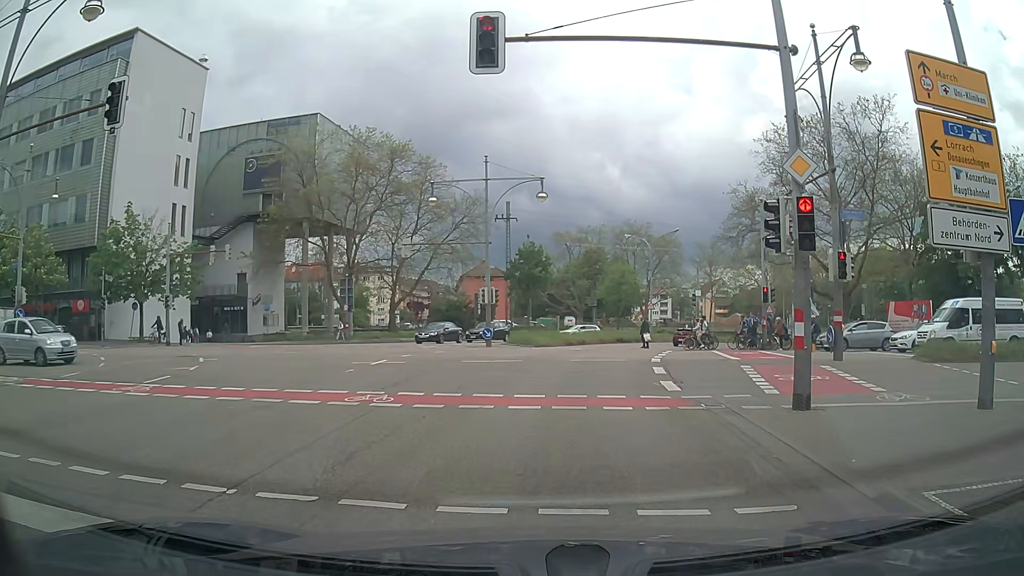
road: primary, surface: asphalt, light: Day
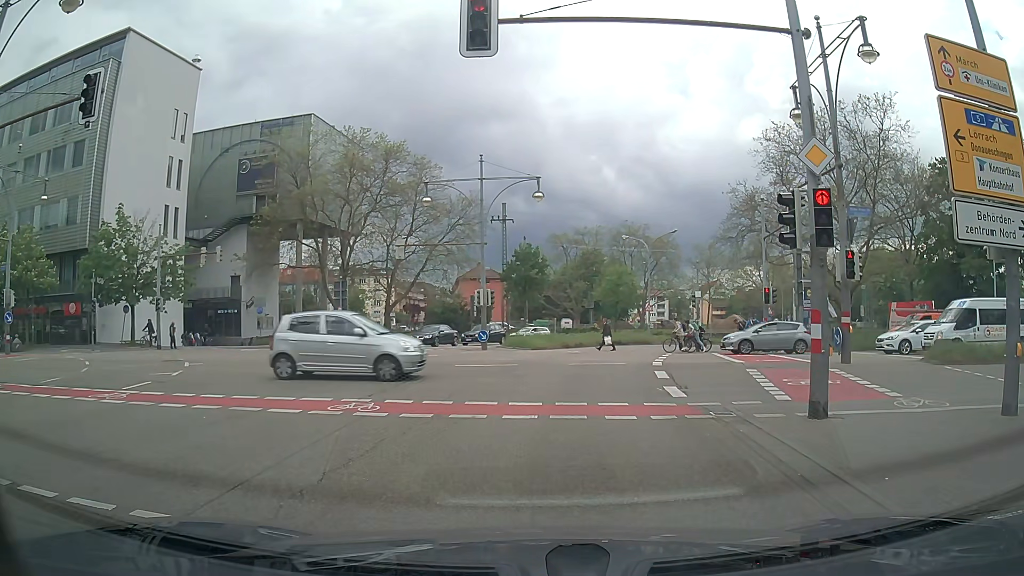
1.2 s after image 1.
(0.0, +0.7) m; 0°
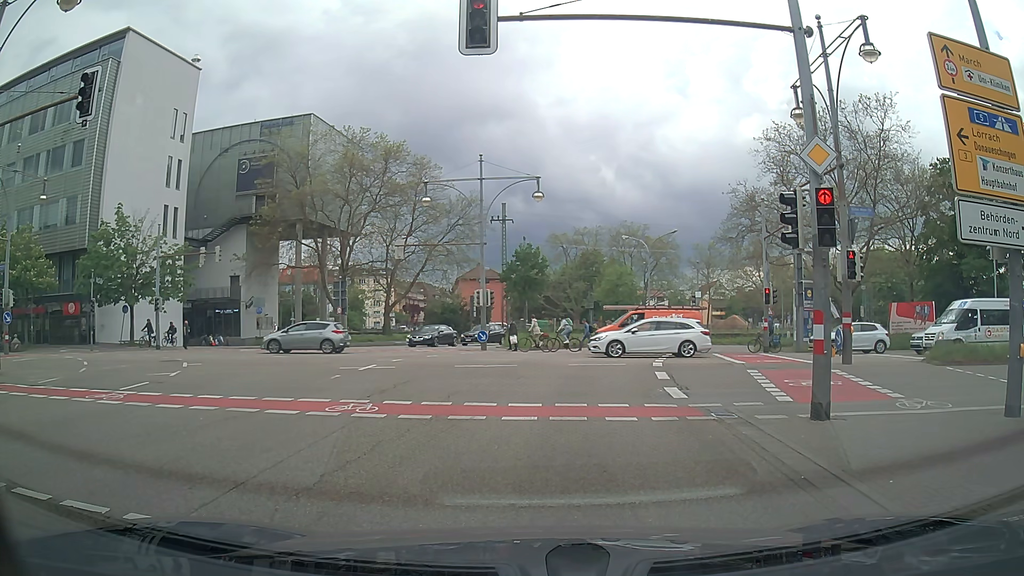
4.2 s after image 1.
(0.0, +0.2) m; 0°
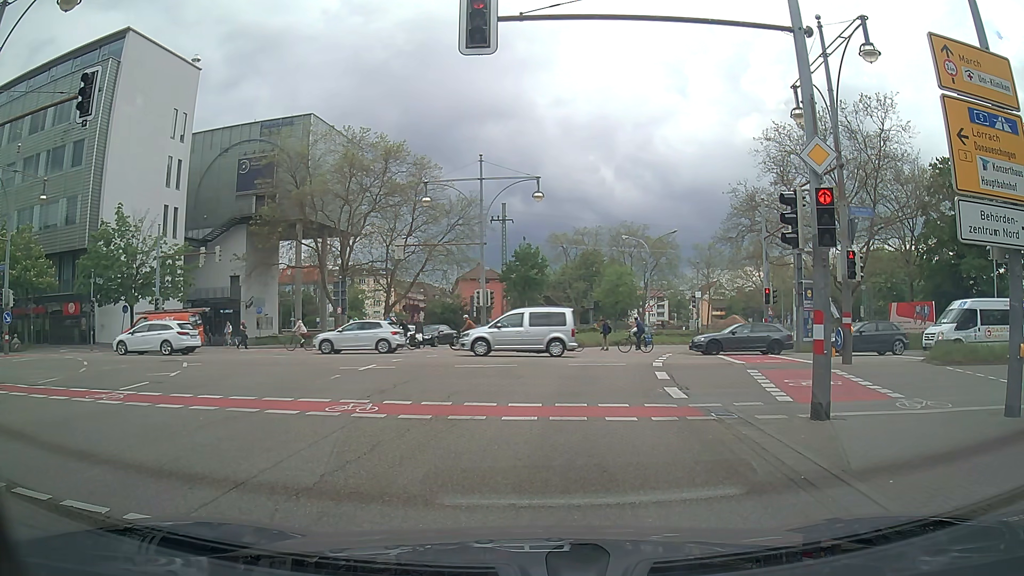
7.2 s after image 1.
(0.0, 0.0) m; 0°
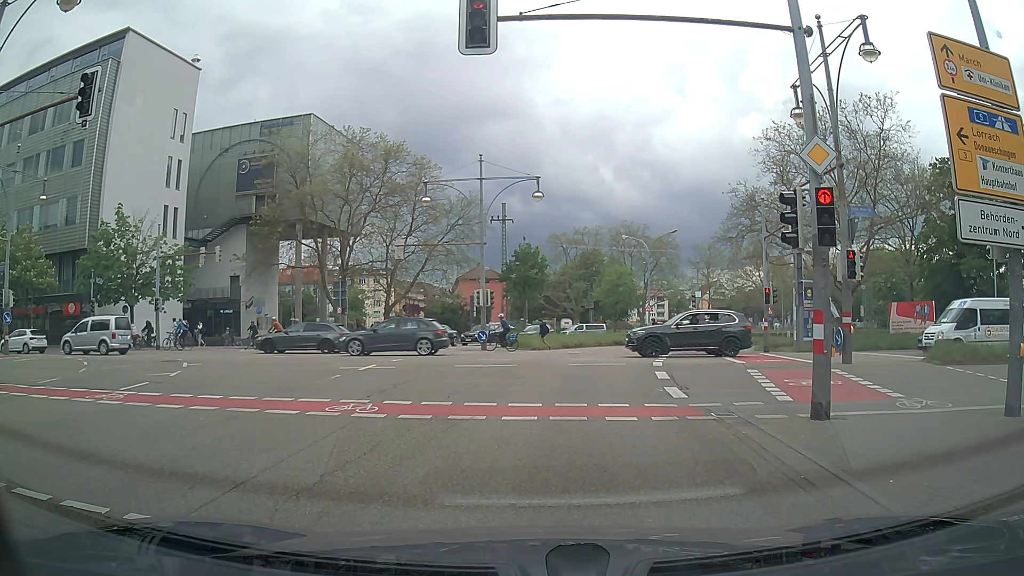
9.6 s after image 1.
(0.0, 0.0) m; 0°
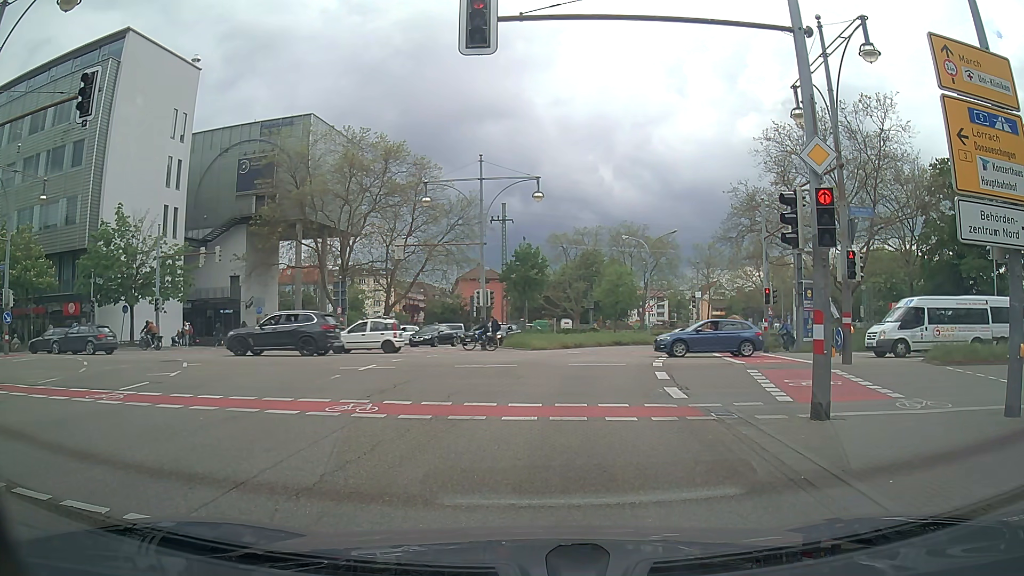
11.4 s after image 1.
(0.0, 0.0) m; 0°
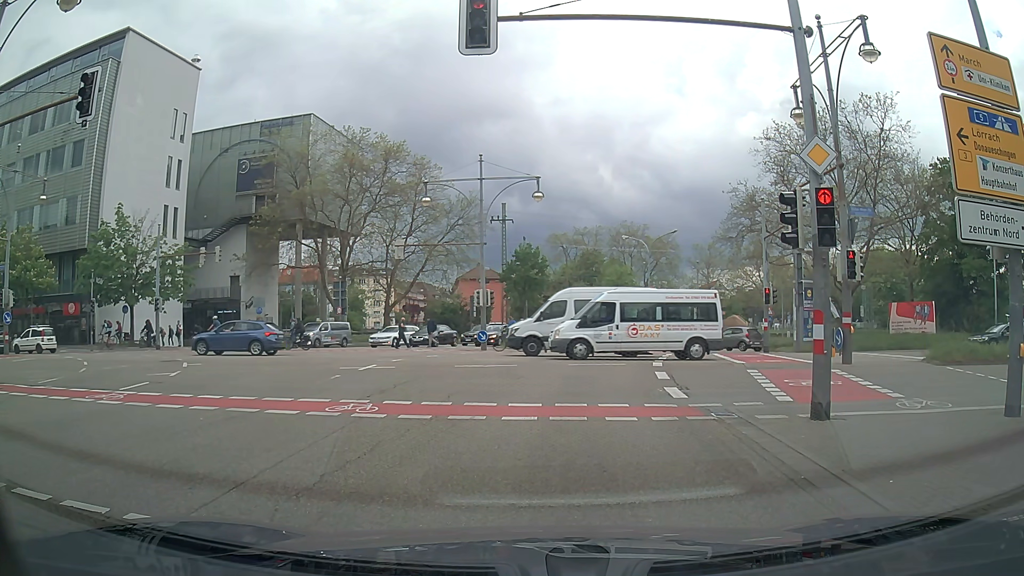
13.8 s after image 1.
(0.0, 0.0) m; 0°
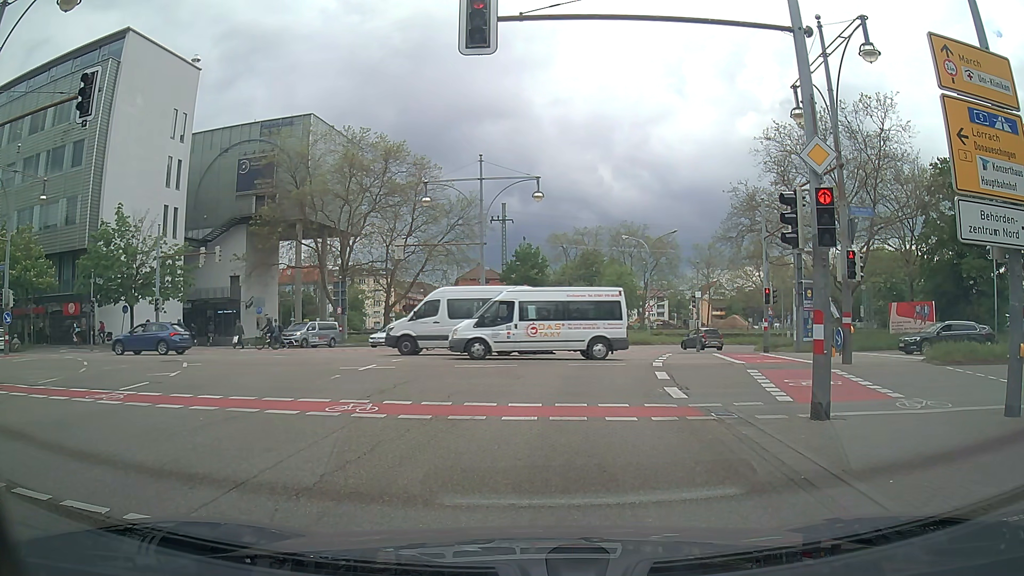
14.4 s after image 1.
(0.0, 0.0) m; 0°
(+1, +10) (+2, +20) (+4, +30) (+7, +39) (+11, +48) (+17, +56) (+25, +62) (+35, +64) (+45, +64) (+55, +63) m
